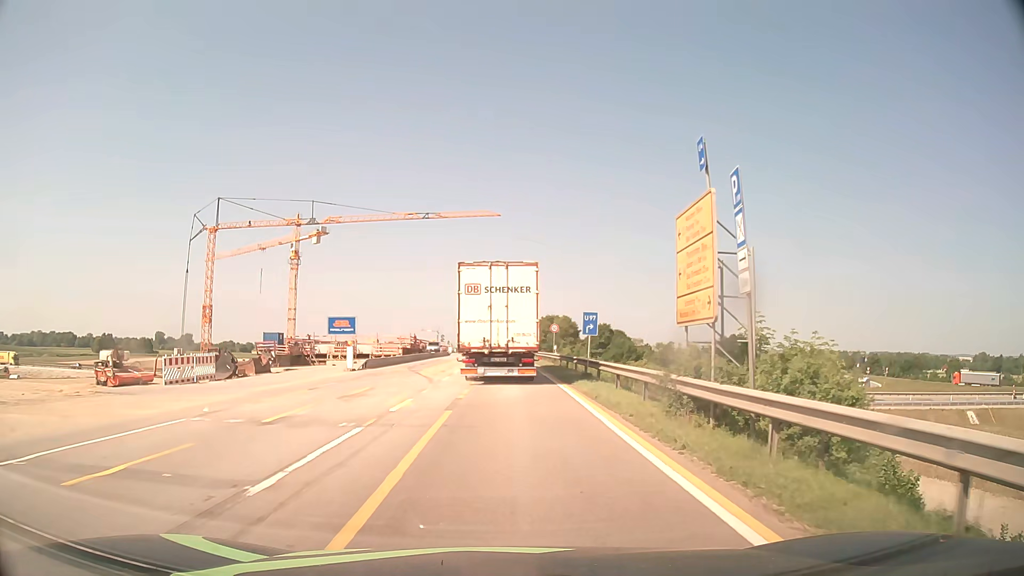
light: Day
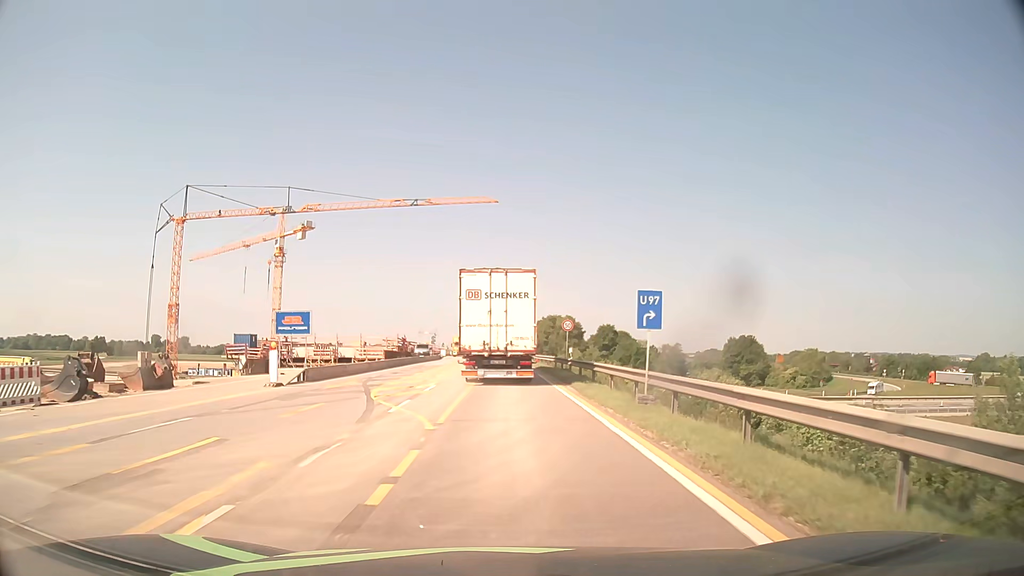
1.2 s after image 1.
(0.0, +11.2) m; 0°
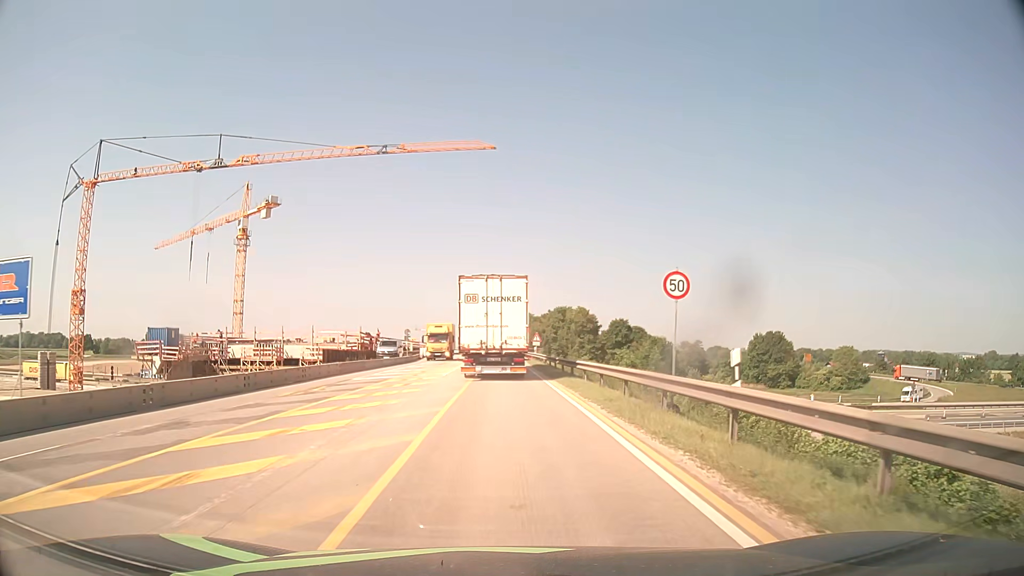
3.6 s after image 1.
(+0.2, +24.1) m; 0°
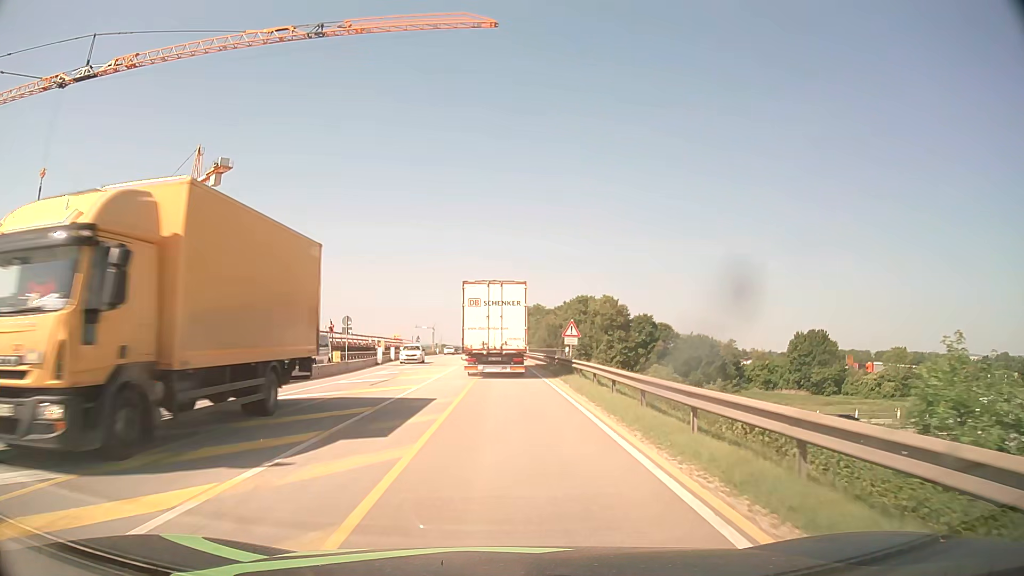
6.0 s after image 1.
(0.0, +27.0) m; 0°
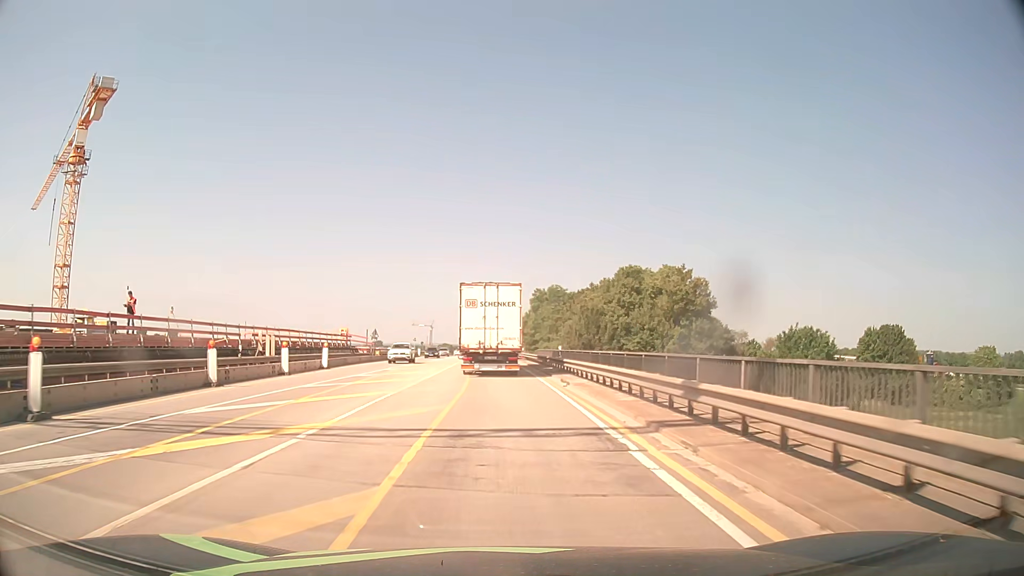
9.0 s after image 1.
(0.0, +36.5) m; 0°
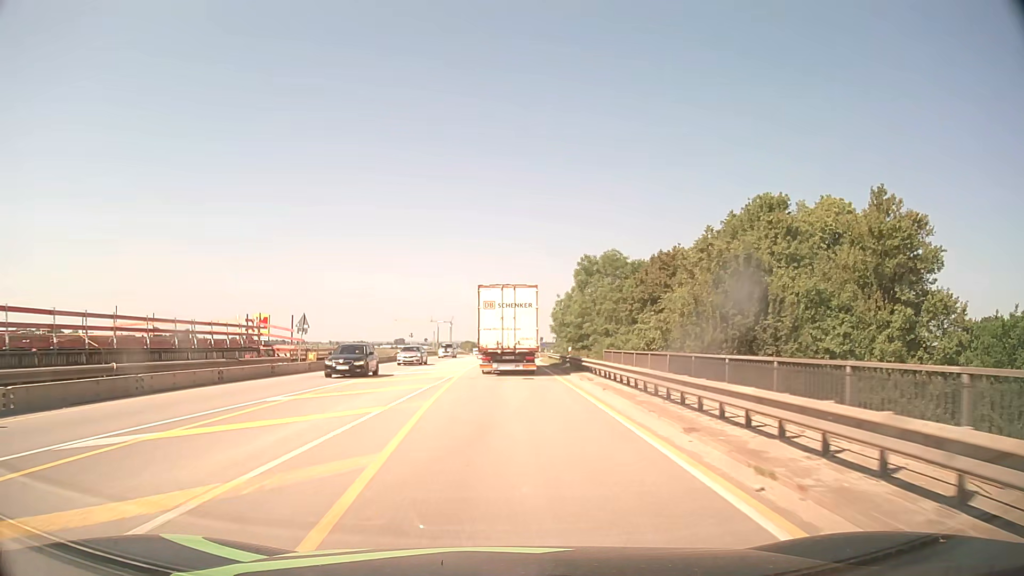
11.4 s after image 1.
(-0.5, +29.9) m; -2°
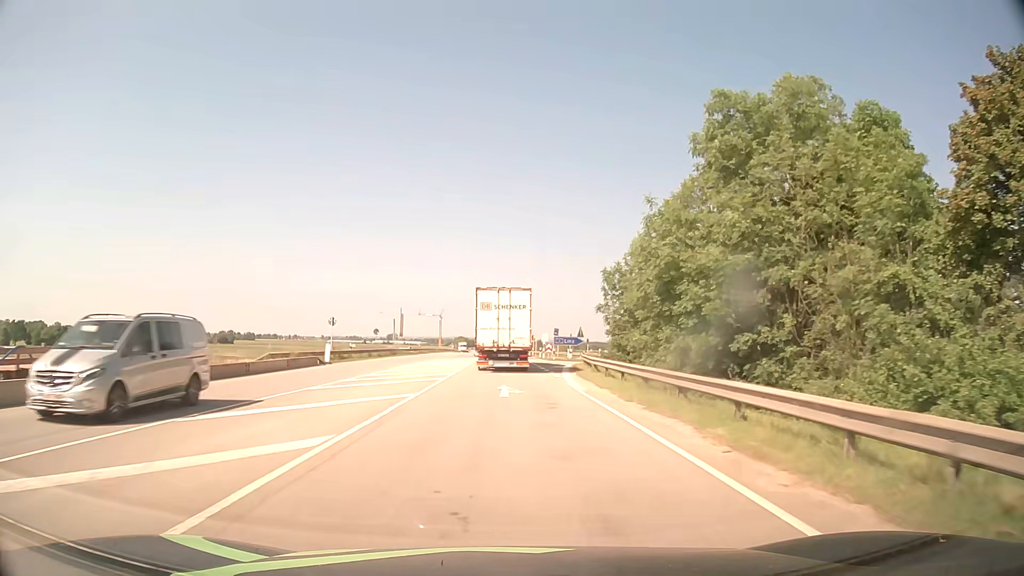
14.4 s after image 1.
(0.0, +38.0) m; 0°
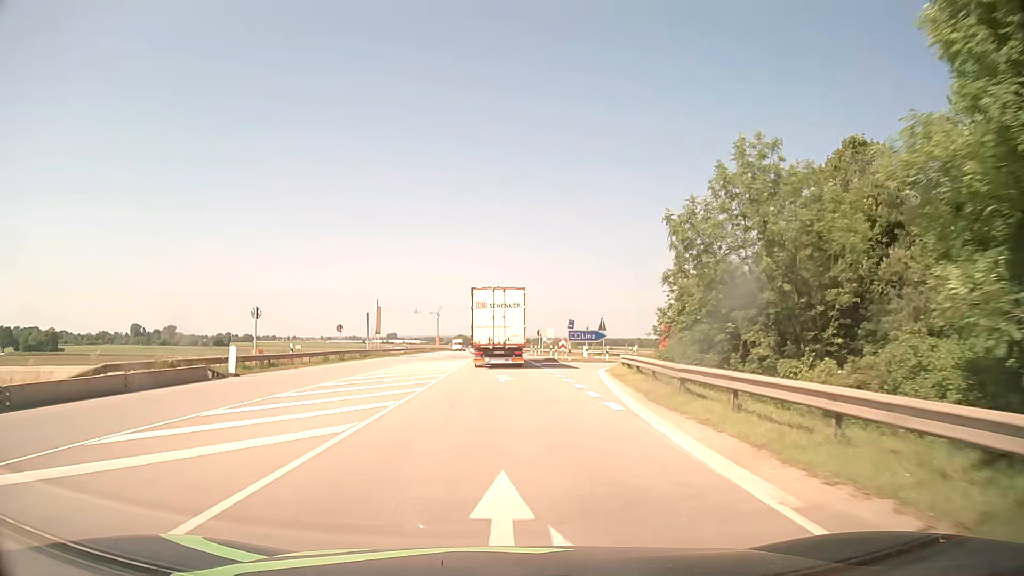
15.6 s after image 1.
(0.0, +15.3) m; 0°
(0, +10) (0, +20) (0, +30) (0, +40) (-1, +50) (-1, +60) (-1, +70) (-2, +80) (-2, +90) (-2, +100) m
